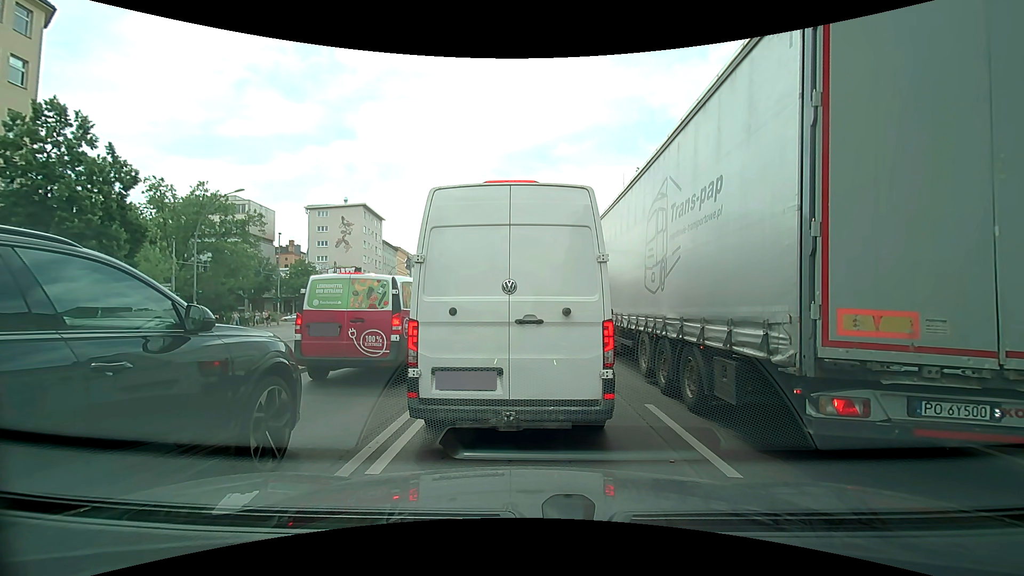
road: primary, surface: asphalt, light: Day
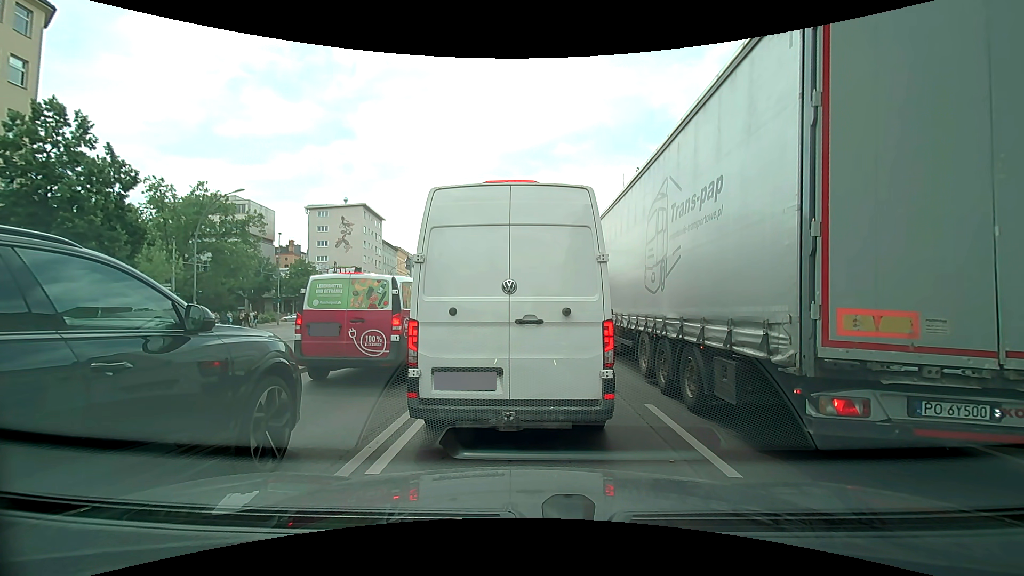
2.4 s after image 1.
(0.0, 0.0) m; 0°
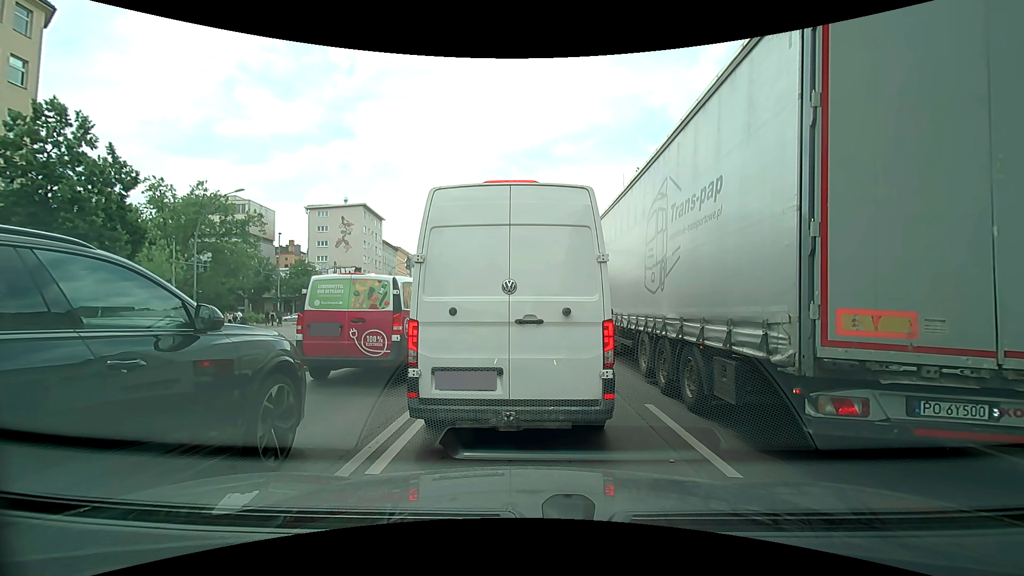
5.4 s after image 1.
(0.0, 0.0) m; 0°
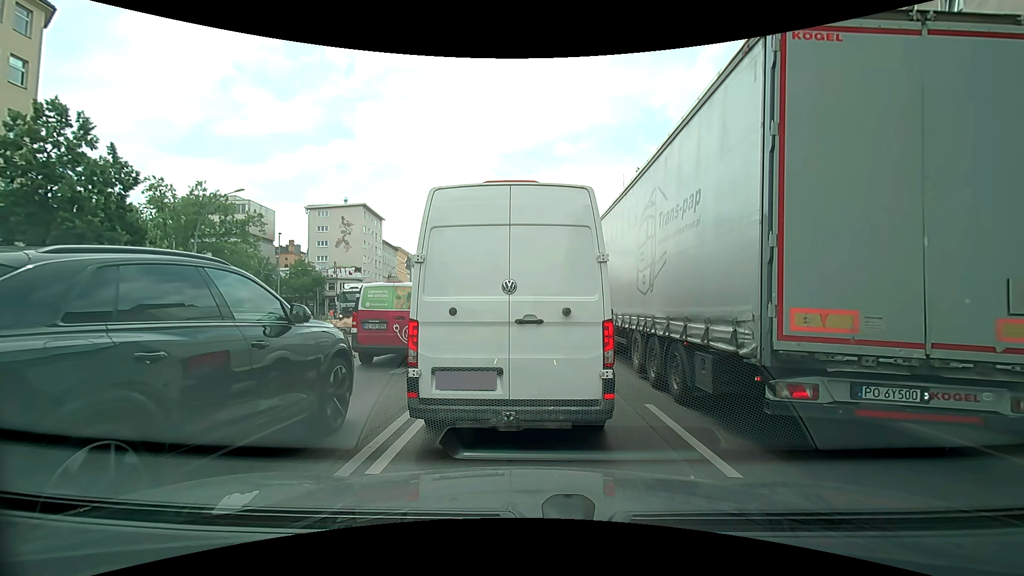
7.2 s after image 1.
(0.0, 0.0) m; 0°
